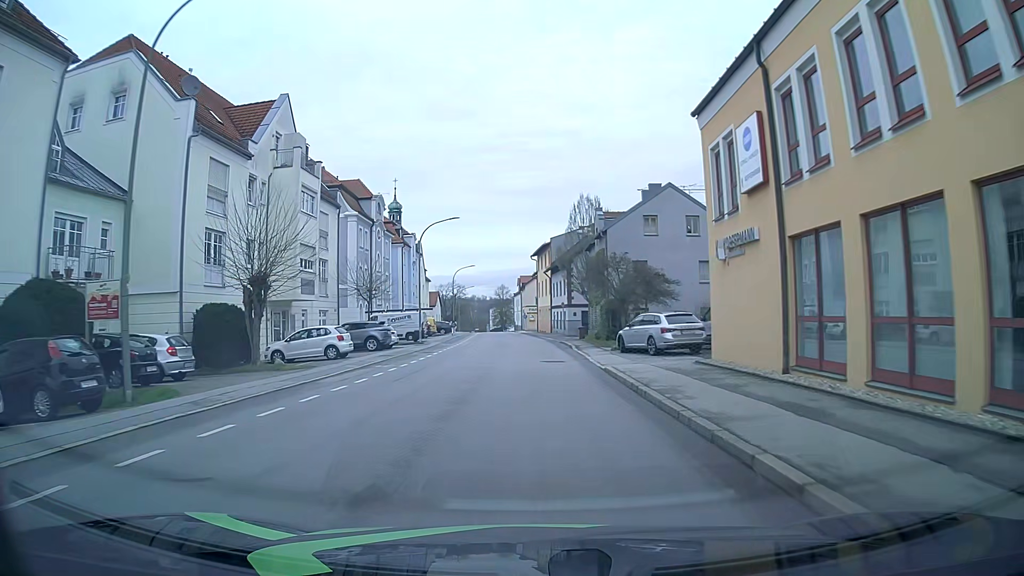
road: tertiary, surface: asphalt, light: Day
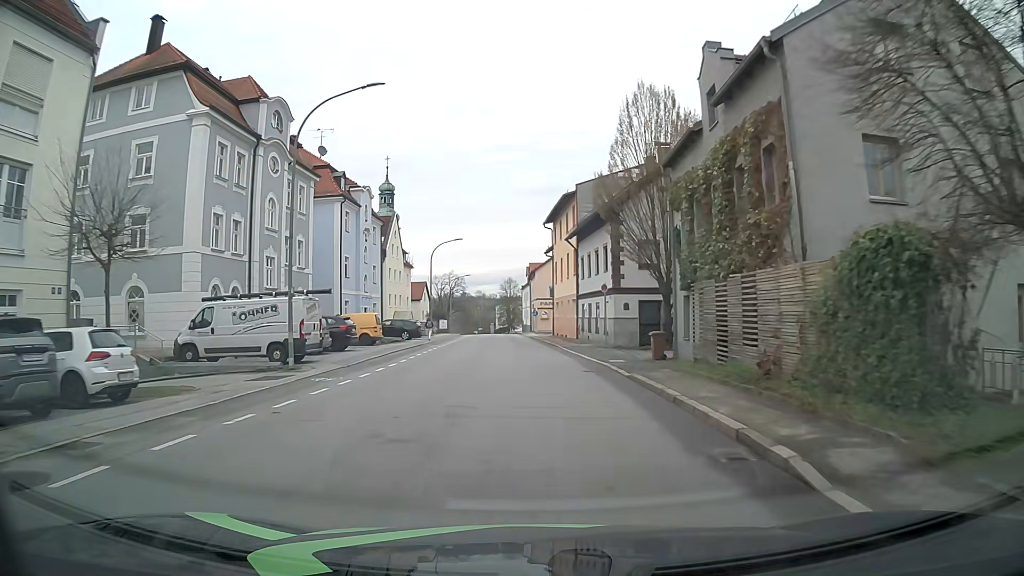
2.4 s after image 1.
(-0.2, +27.8) m; -1°
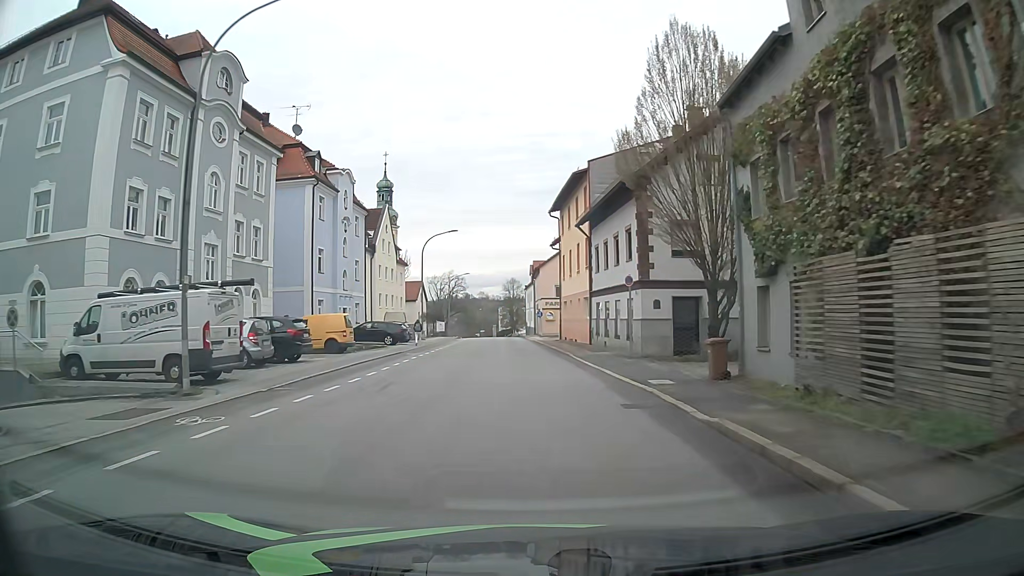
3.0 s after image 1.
(0.0, +7.1) m; 0°
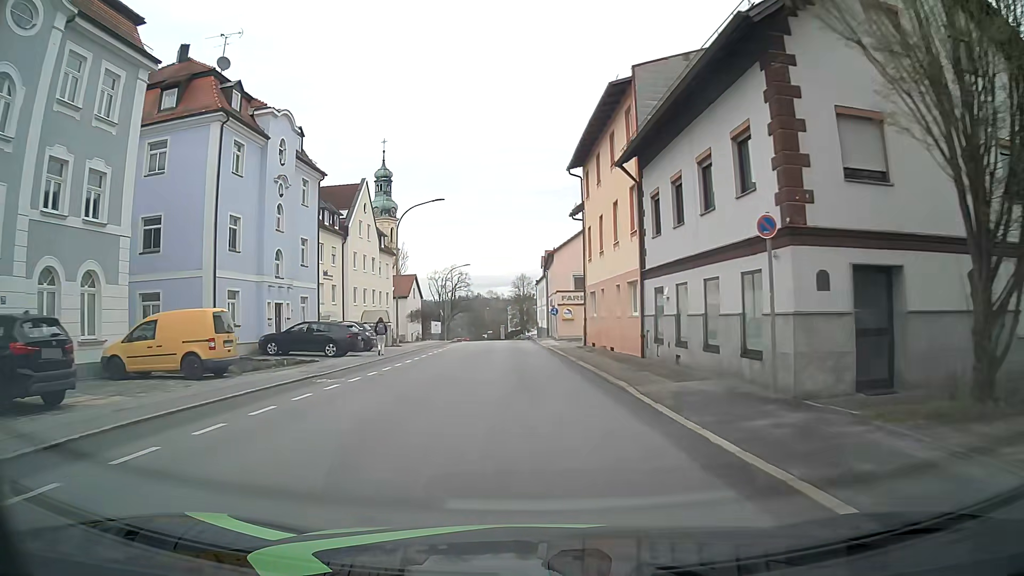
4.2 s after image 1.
(-0.1, +14.2) m; -1°
(0, +10) (0, +20) (-1, +30) (-1, +40) (-1, +50) (-2, +60) (-2, +70) (-3, +80) (-3, +90) (-4, +100) m
